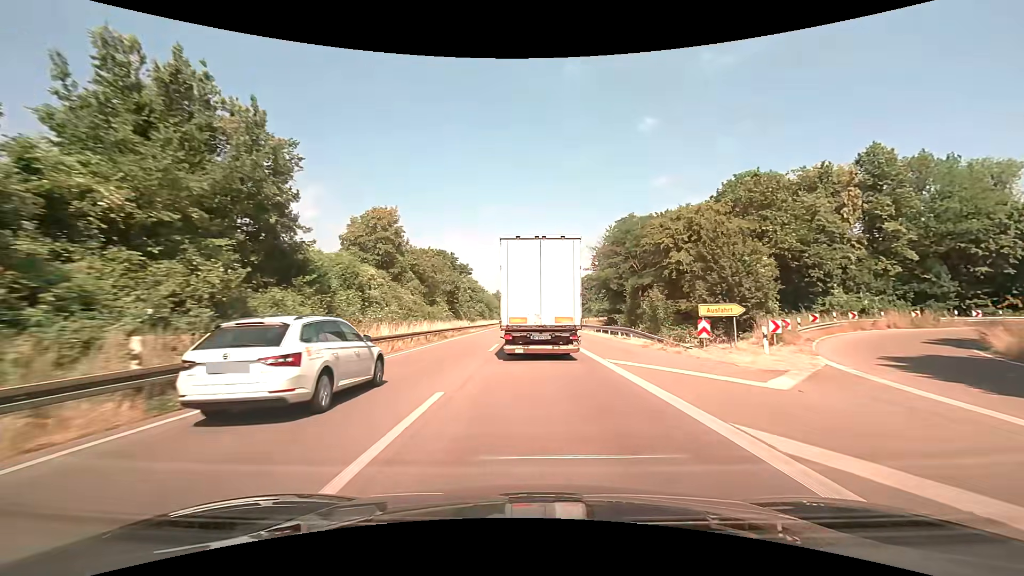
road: trunk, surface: asphalt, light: Day
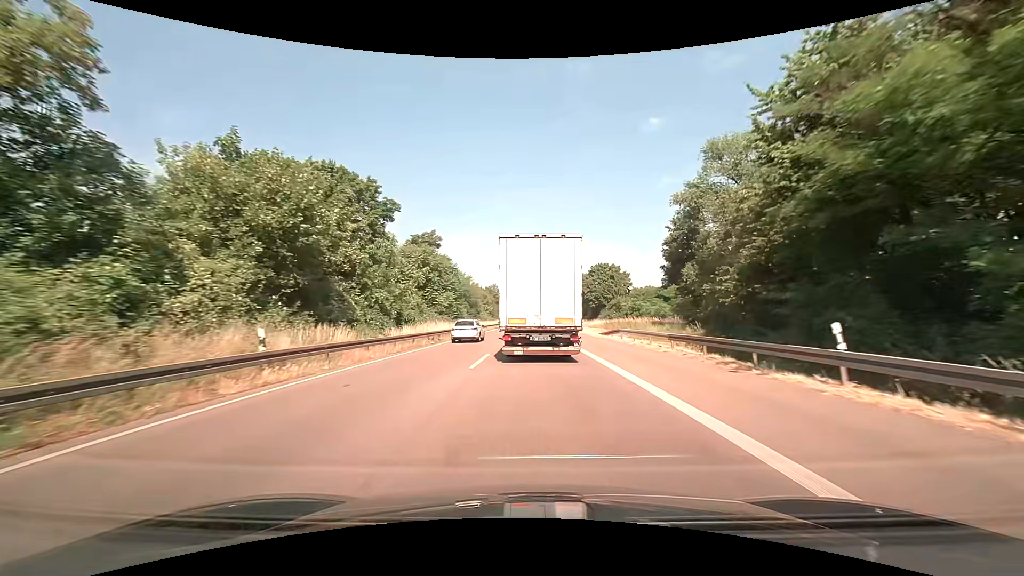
(-0.1, +44.3) m; -1°
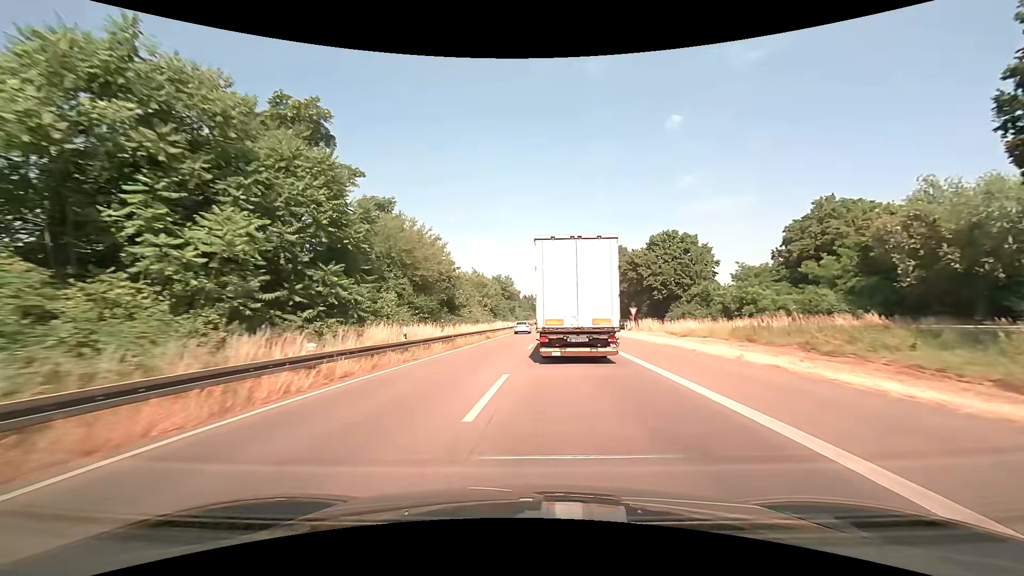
(+0.2, +44.1) m; -2°
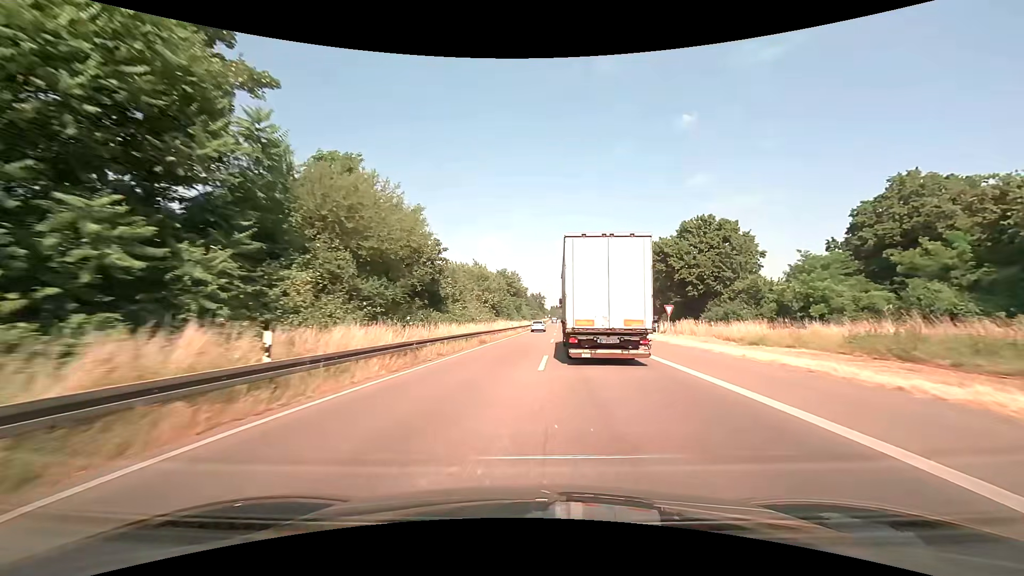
(-0.1, +11.5) m; -1°
